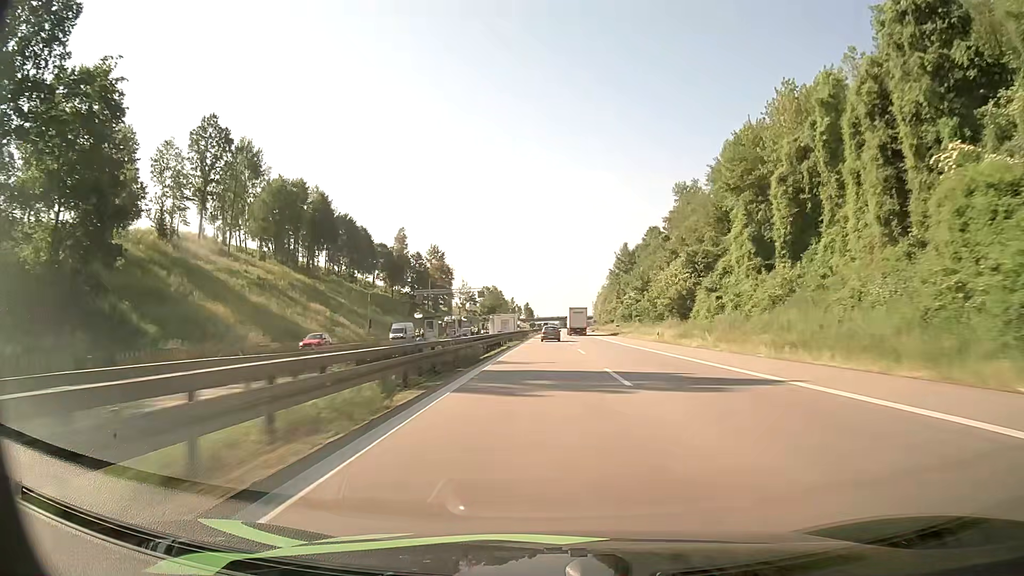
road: motorway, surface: asphalt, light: Day
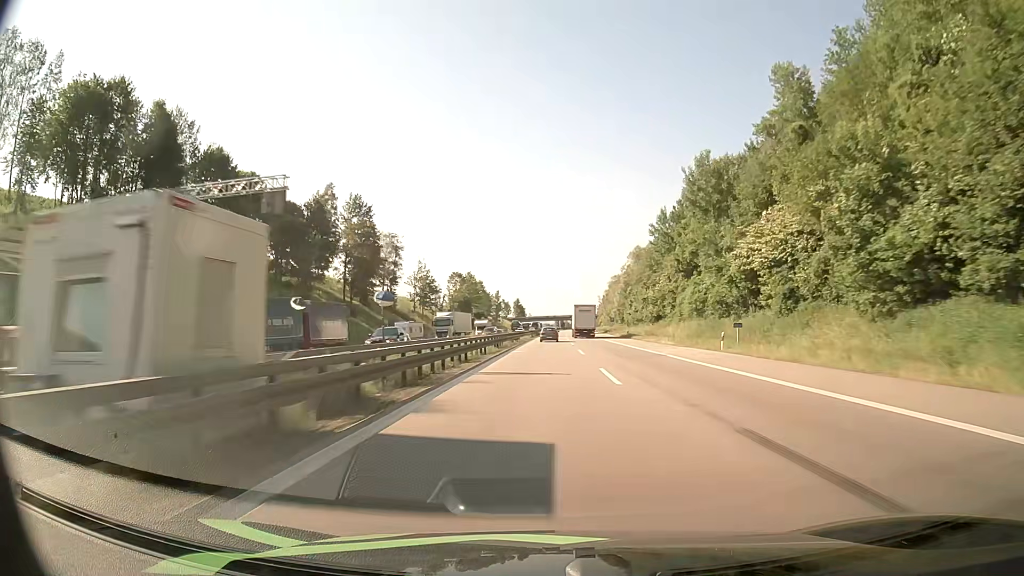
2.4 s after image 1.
(+0.2, +71.8) m; 0°
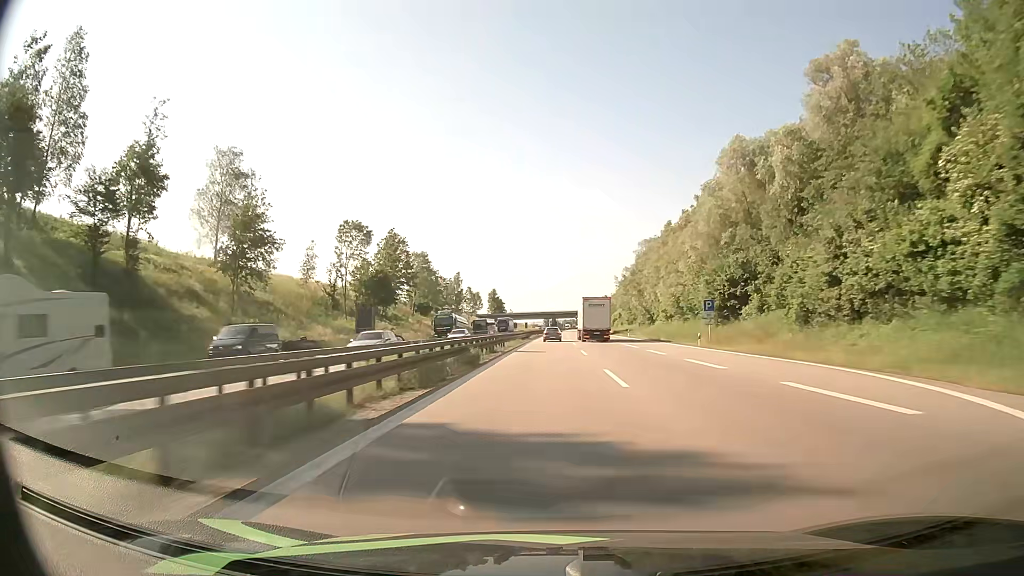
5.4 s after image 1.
(+0.7, +91.1) m; +1°
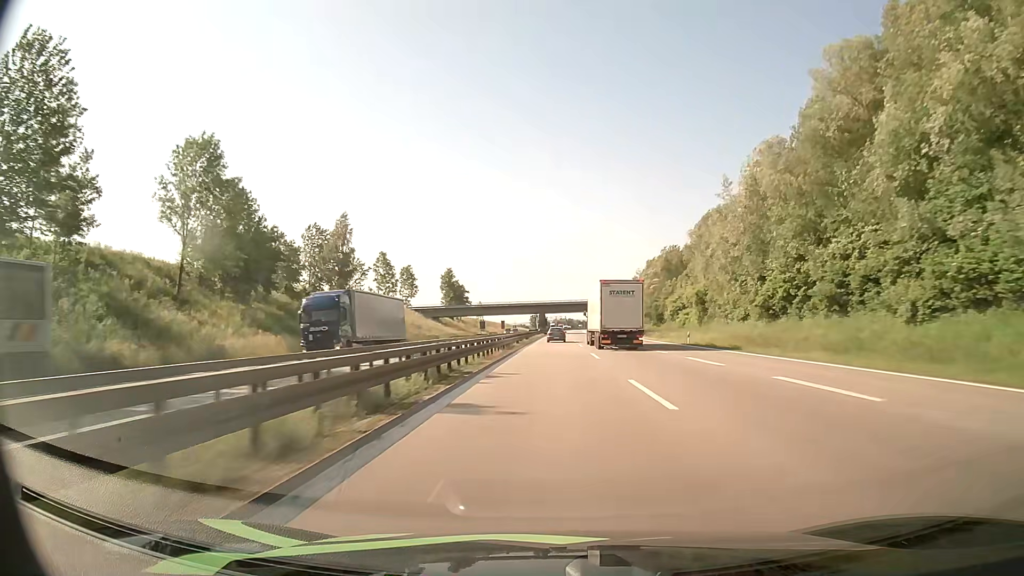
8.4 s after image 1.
(+0.9, +93.9) m; +1°
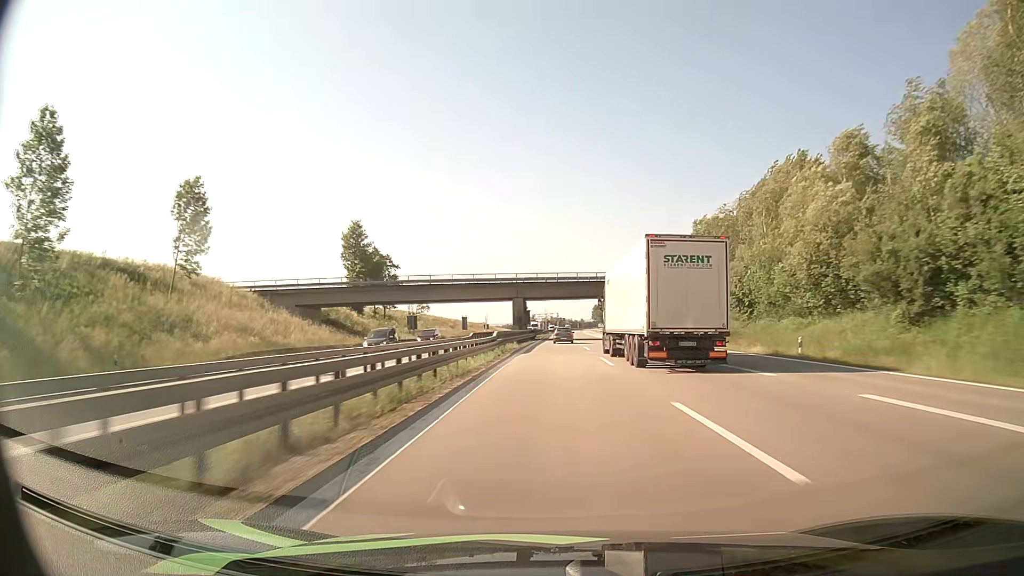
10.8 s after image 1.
(+0.6, +77.8) m; +1°
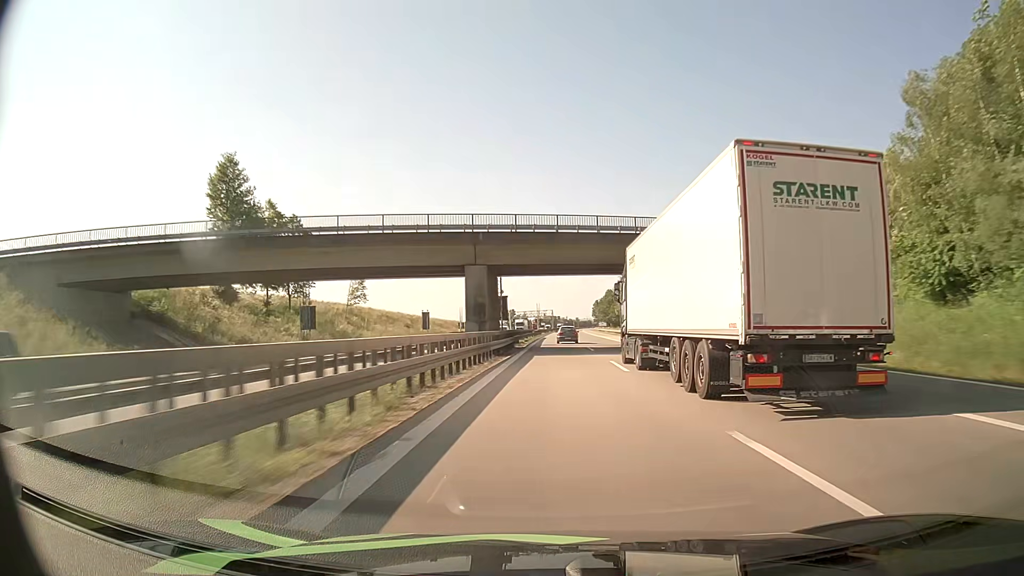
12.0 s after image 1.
(+0.1, +39.8) m; 0°
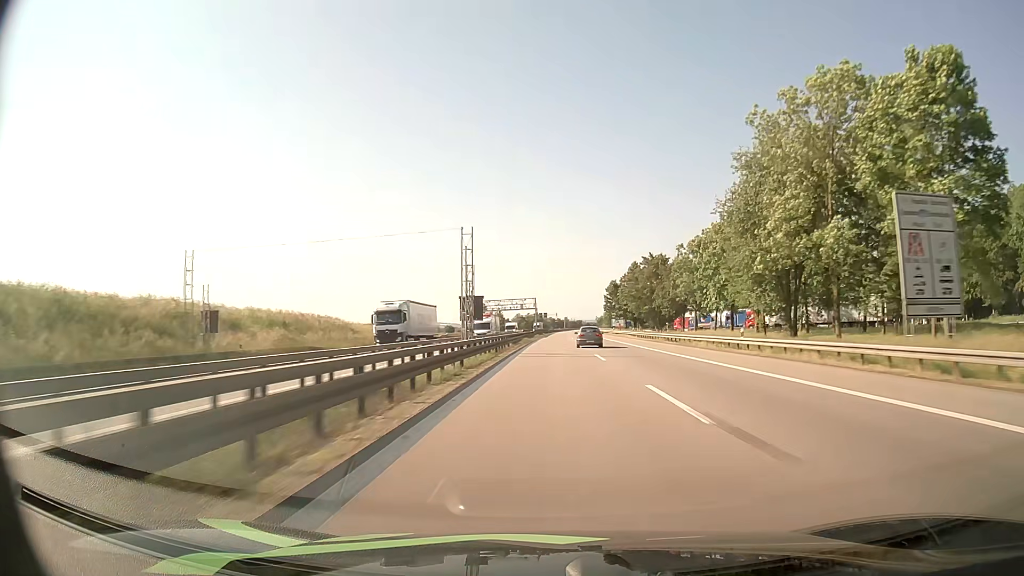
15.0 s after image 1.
(+1.3, +101.6) m; +1°
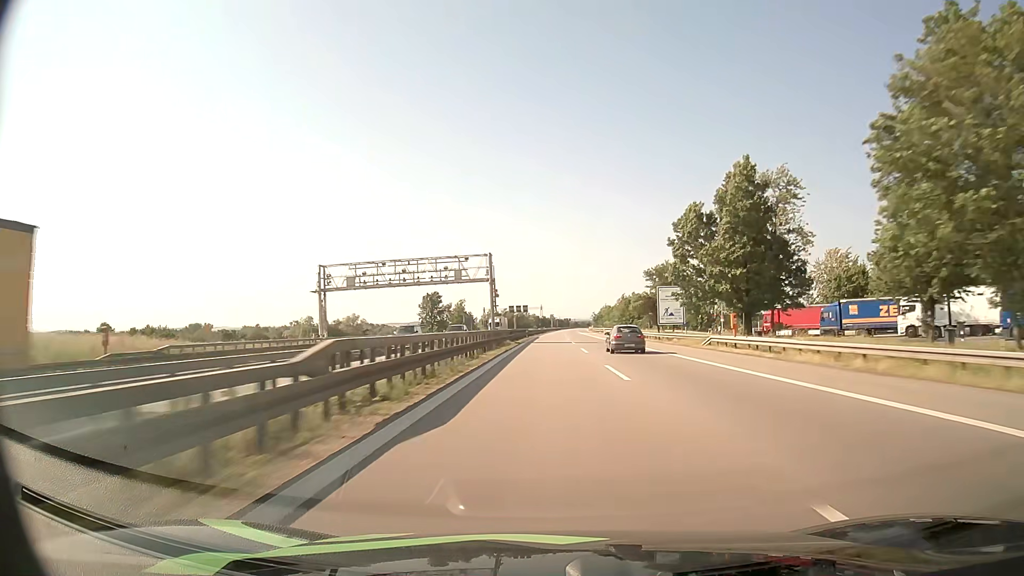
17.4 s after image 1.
(+0.9, +83.1) m; +1°
(0, +10) (0, +20) (0, +30) (0, +40) (0, +50) (0, +60) (0, +70) (+1, +80) (+1, +90) (+1, +100) m
